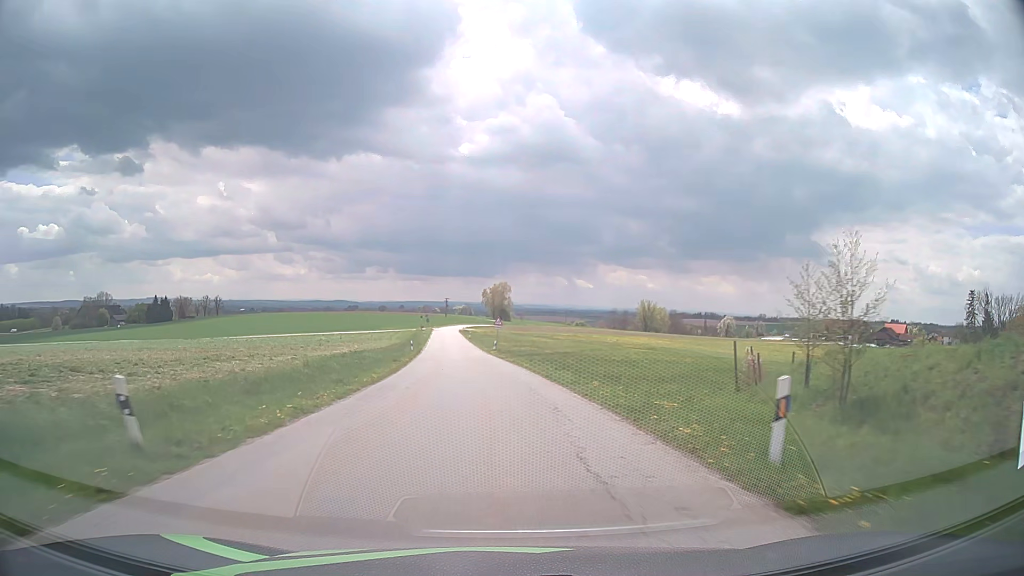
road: tertiary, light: Day
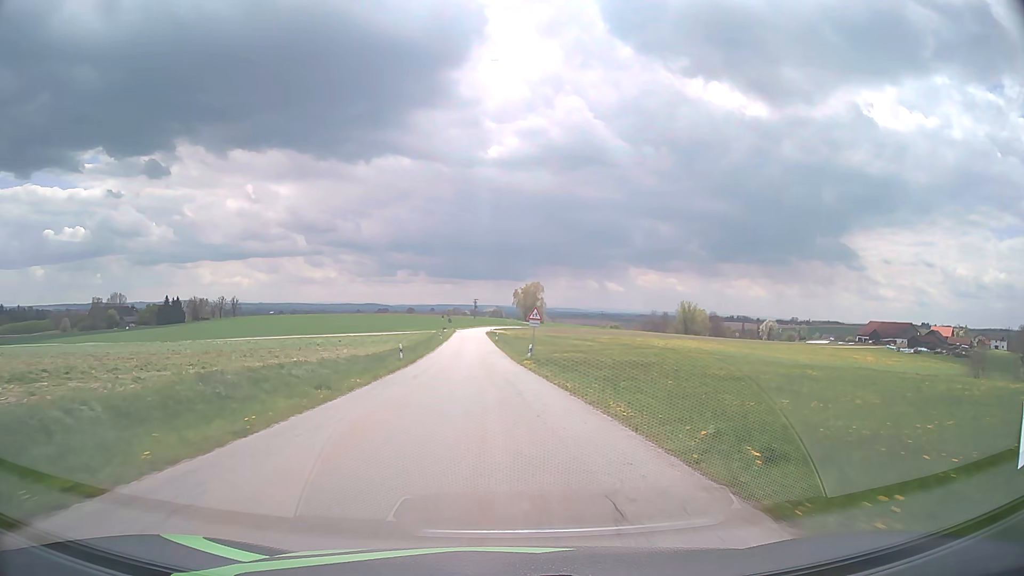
(-0.5, +20.3) m; -3°
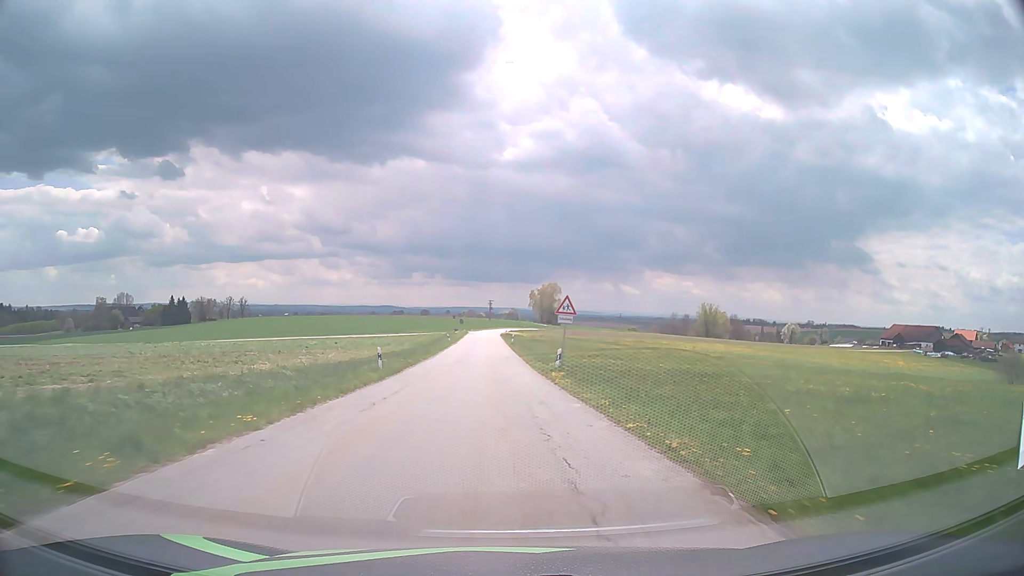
(-0.1, +10.3) m; -1°
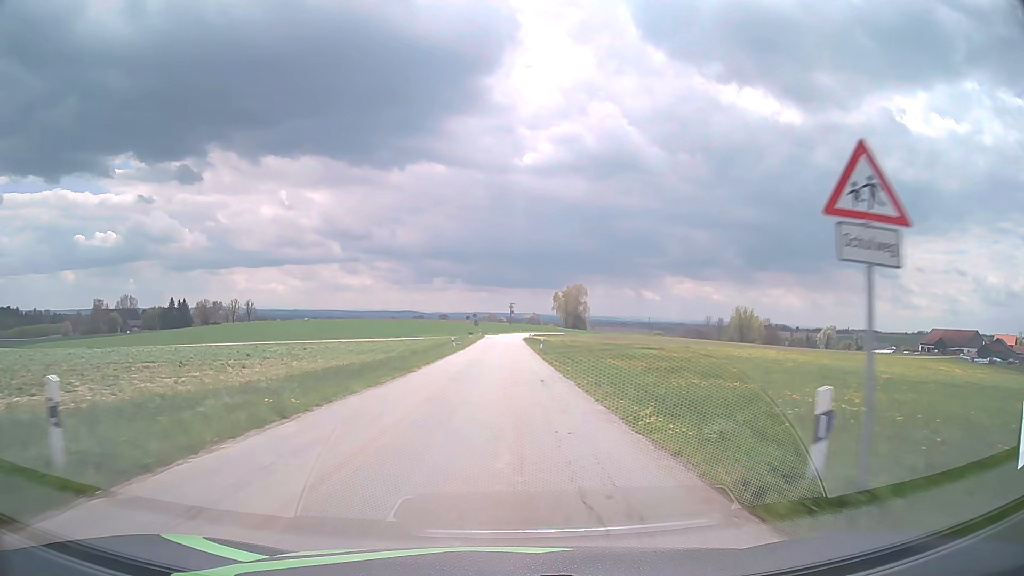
(-0.4, +21.0) m; -2°
(0, +10) (0, +20) (0, +30) (0, +40) (0, +50) (0, +60) (0, +70) (0, +80) (+1, +90) (+1, +100) m
